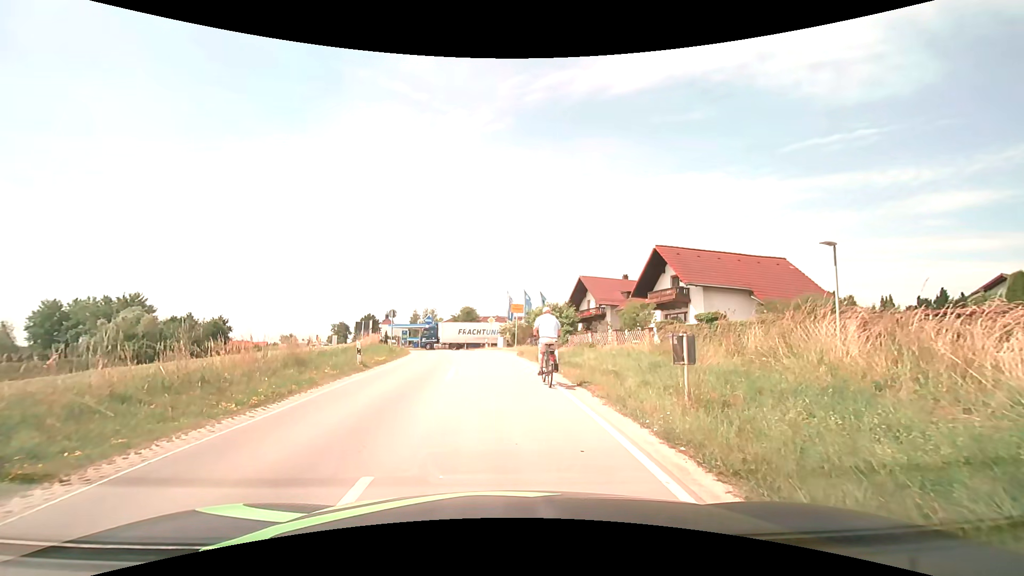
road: secondary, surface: asphalt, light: Day
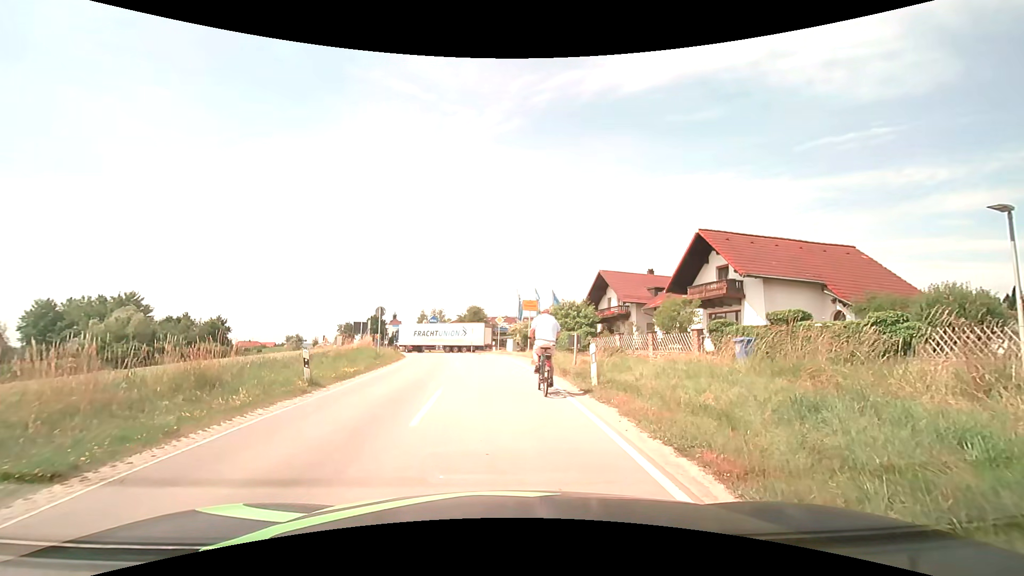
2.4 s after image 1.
(0.0, +5.8) m; +1°
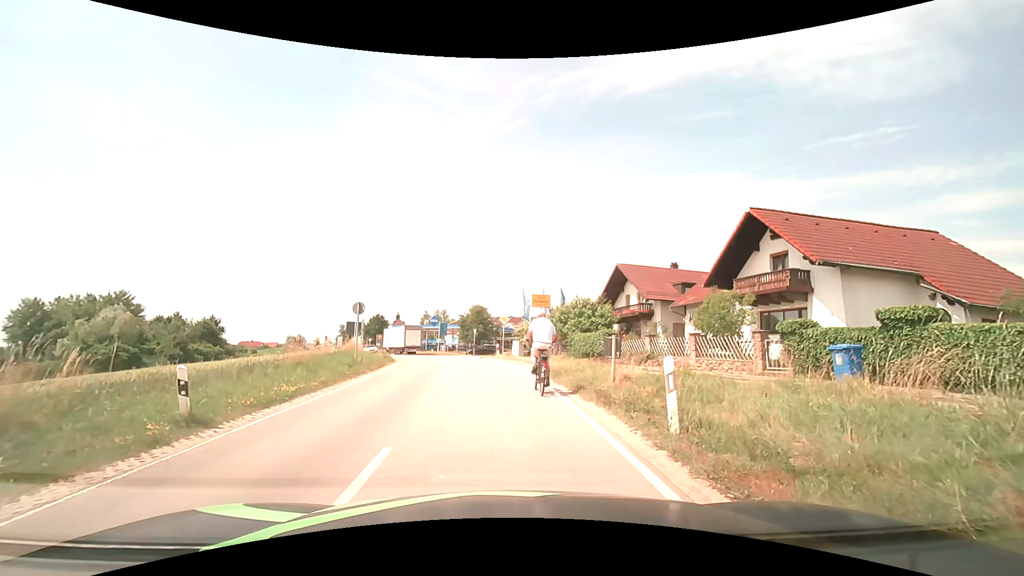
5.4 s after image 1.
(-0.2, +5.2) m; -3°
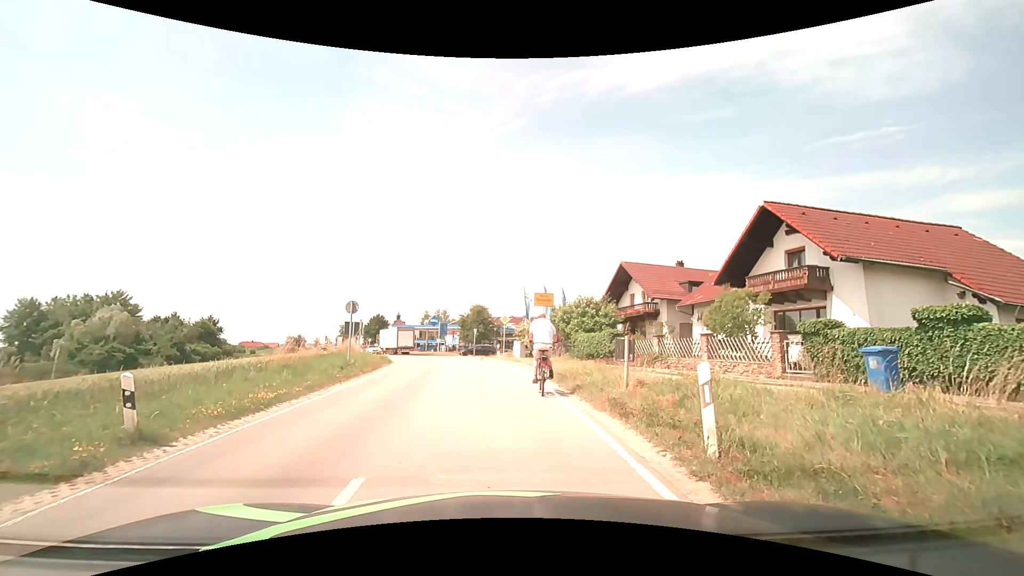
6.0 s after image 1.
(0.0, +1.2) m; +1°
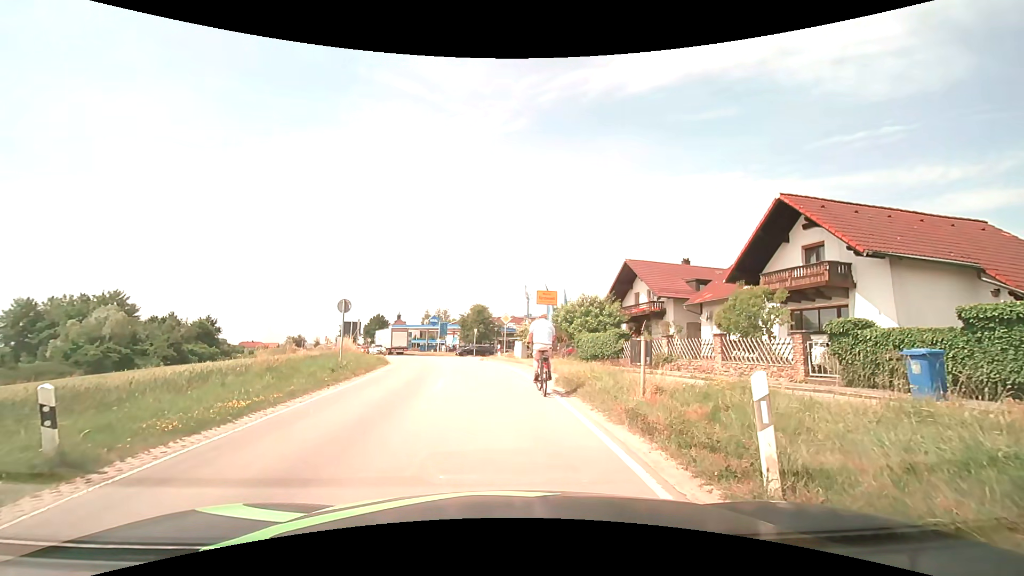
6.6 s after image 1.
(0.0, +1.2) m; 0°
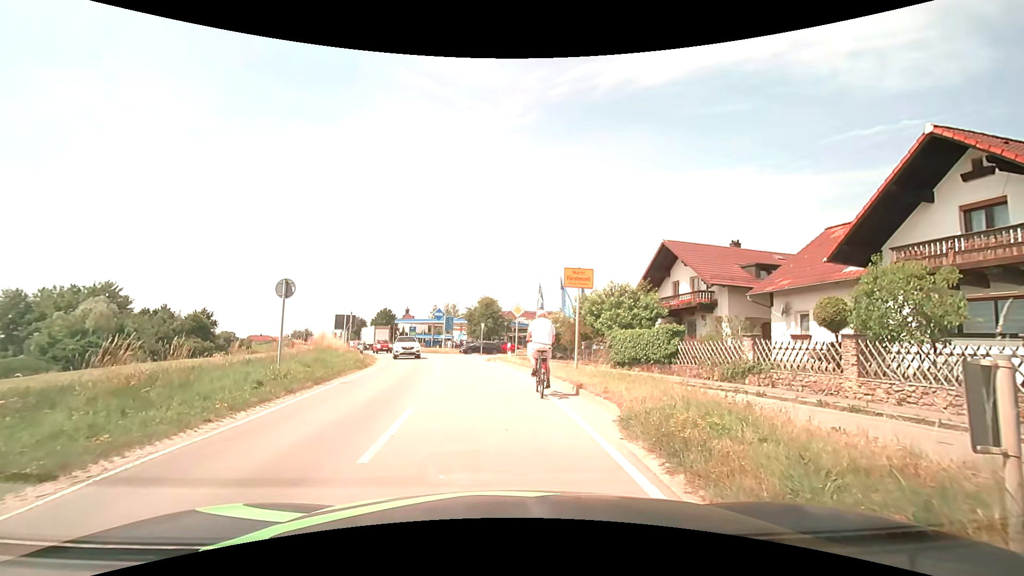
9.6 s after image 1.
(-0.1, +6.7) m; -2°
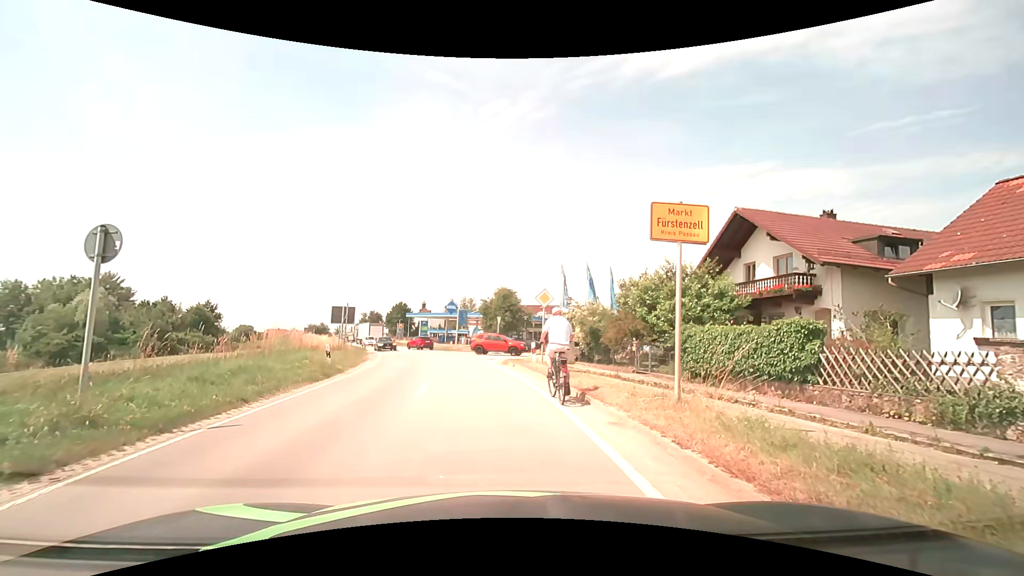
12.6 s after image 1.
(-0.1, +7.3) m; -2°
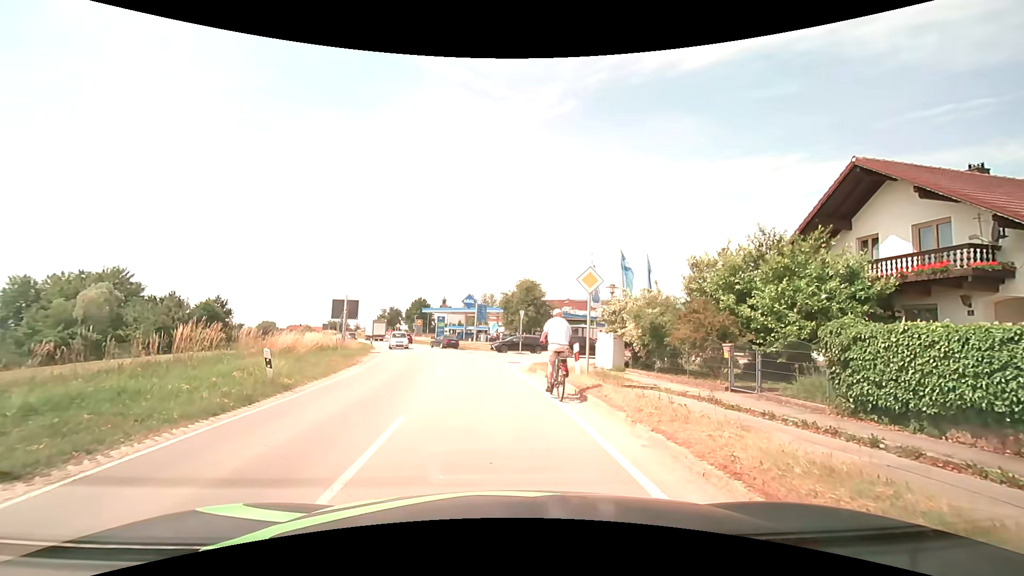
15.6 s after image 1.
(-0.1, +6.4) m; -2°
(0, +10) (-1, +20) (-2, +30) (-4, +40) (-7, +49) (-9, +59) (-13, +68) (-16, +78) (-19, +87) (-23, +97) m
